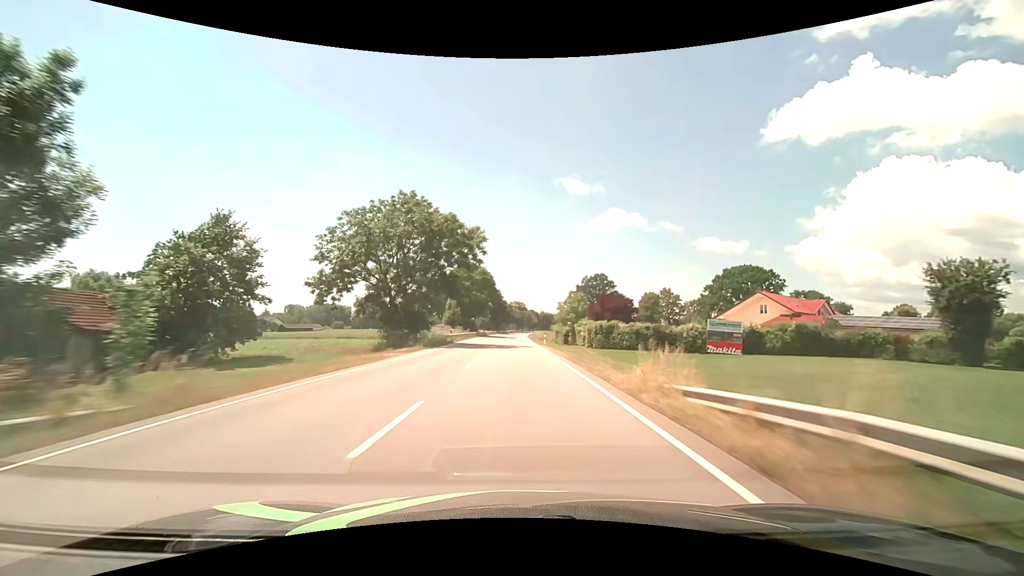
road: primary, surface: asphalt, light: Day
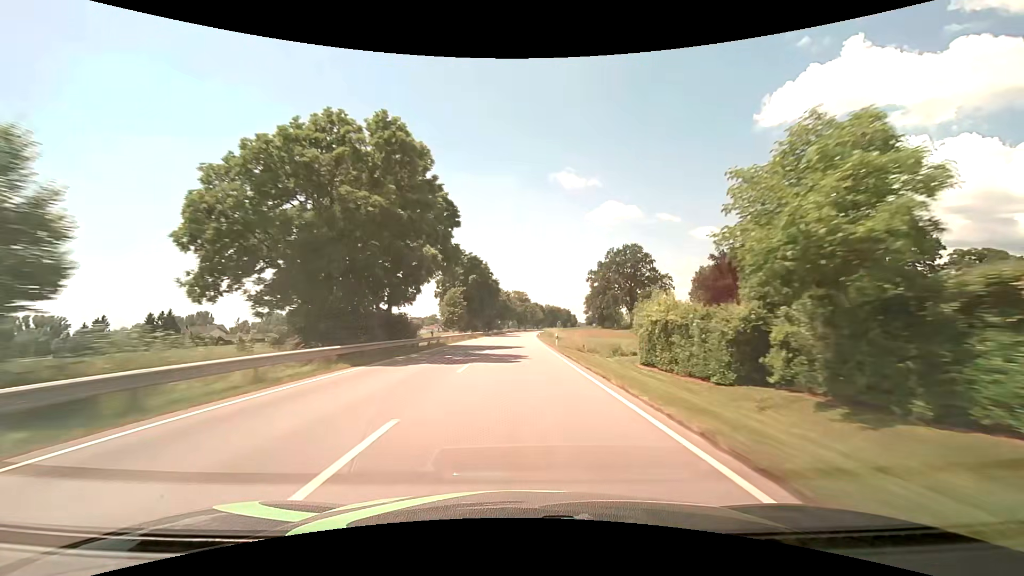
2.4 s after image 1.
(-0.3, +61.7) m; 0°
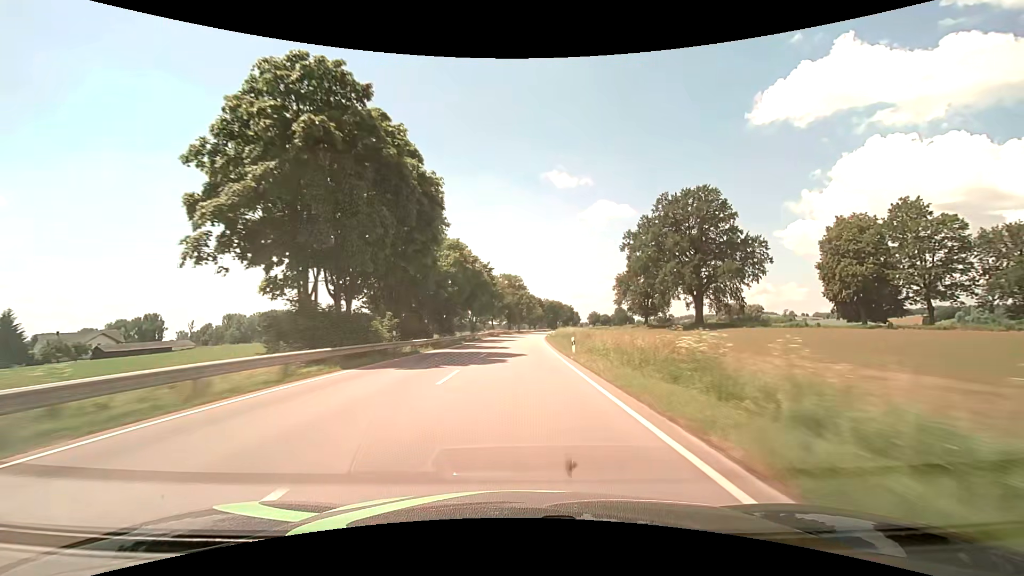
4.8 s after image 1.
(+0.5, +62.5) m; +1°
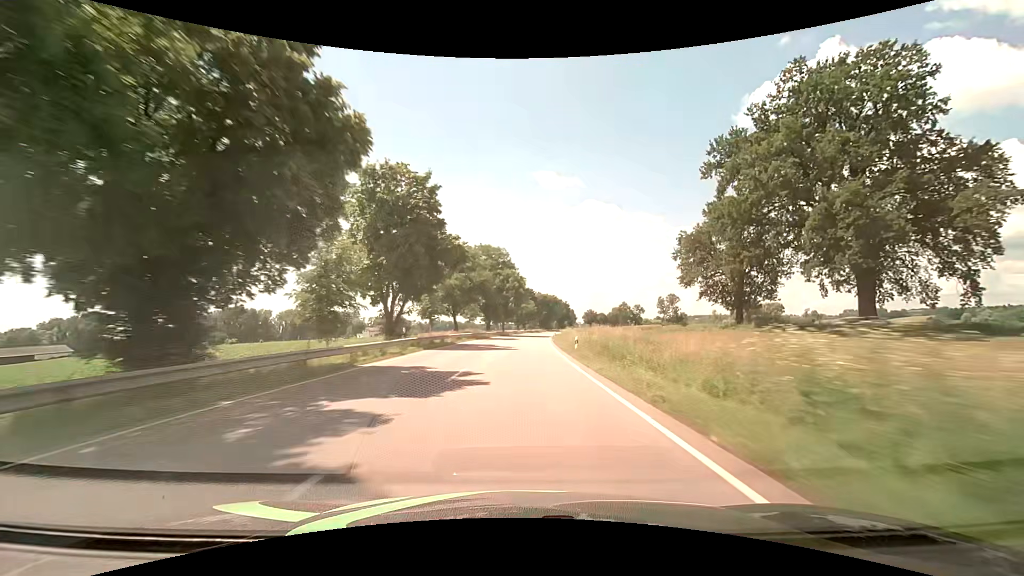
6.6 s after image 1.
(+0.5, +47.1) m; +1°
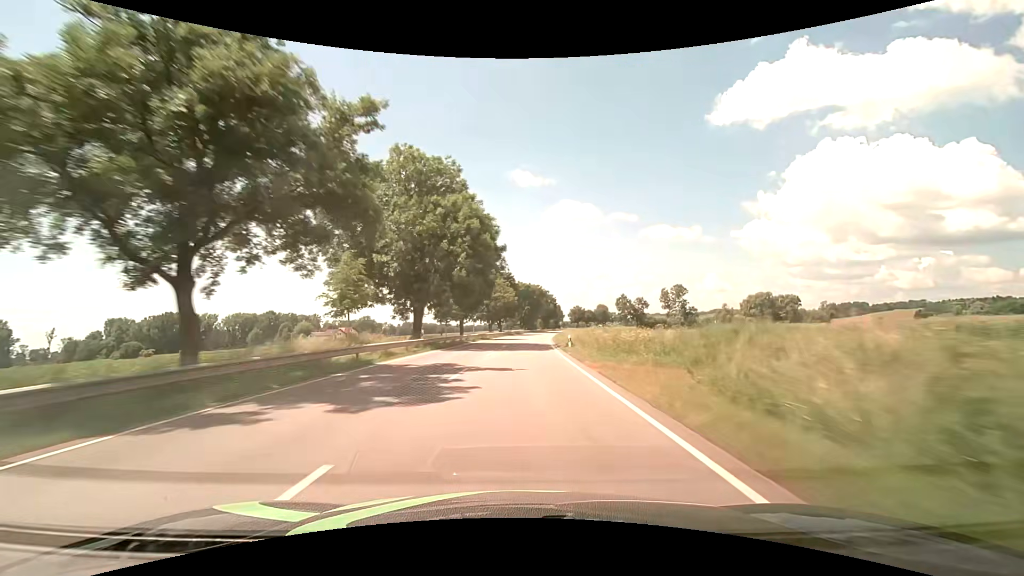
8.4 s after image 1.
(+1.1, +47.2) m; +3°
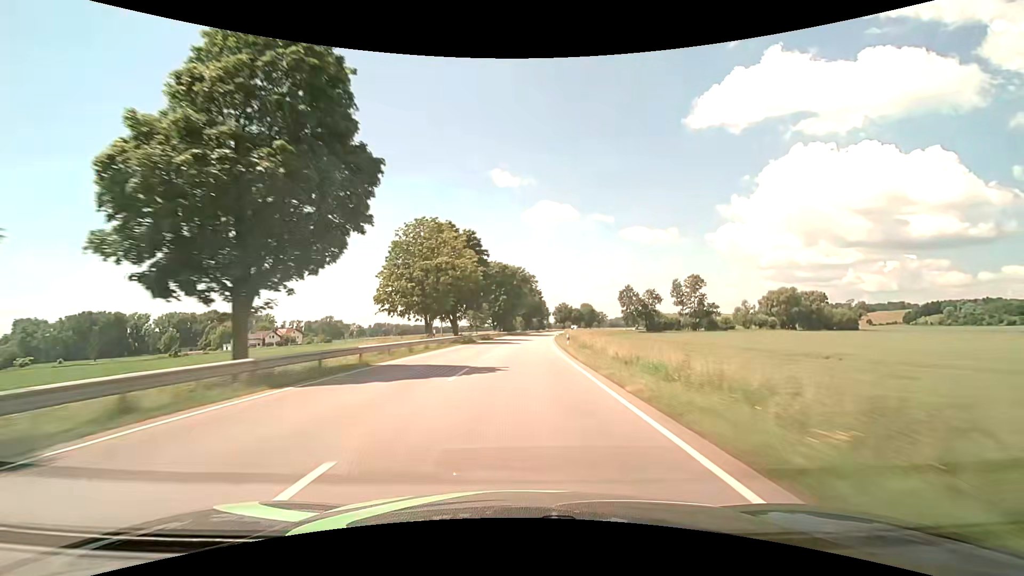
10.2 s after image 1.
(+1.0, +47.4) m; +3°
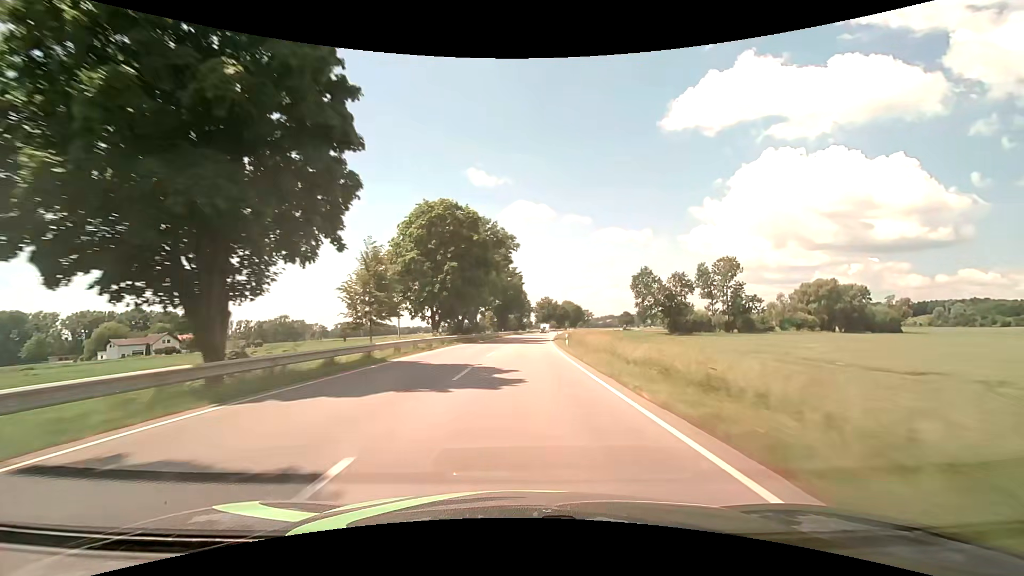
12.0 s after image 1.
(+1.0, +47.4) m; +3°
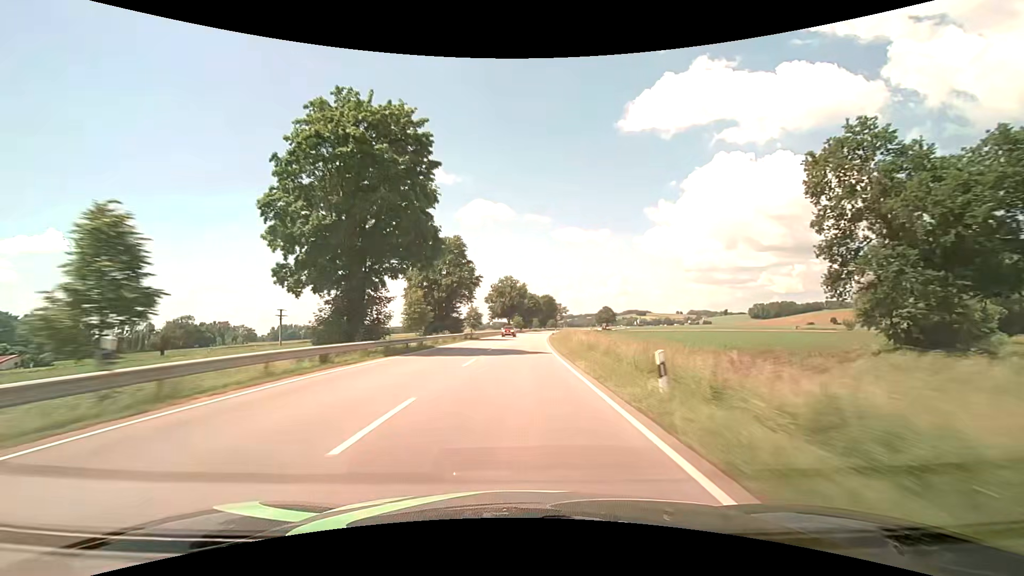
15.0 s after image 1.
(+3.6, +78.9) m; +5°
(0, +10) (0, +20) (+1, +30) (+1, +40) (+1, +50) (+2, +60) (+2, +70) (+3, +80) (+4, +90) (+5, +100) m
